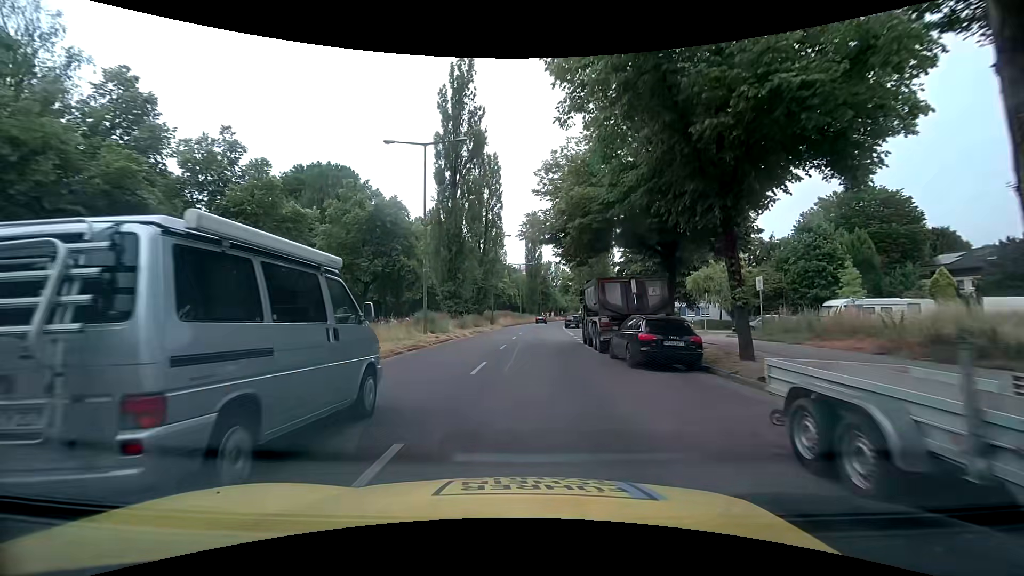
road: secondary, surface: asphalt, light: Day
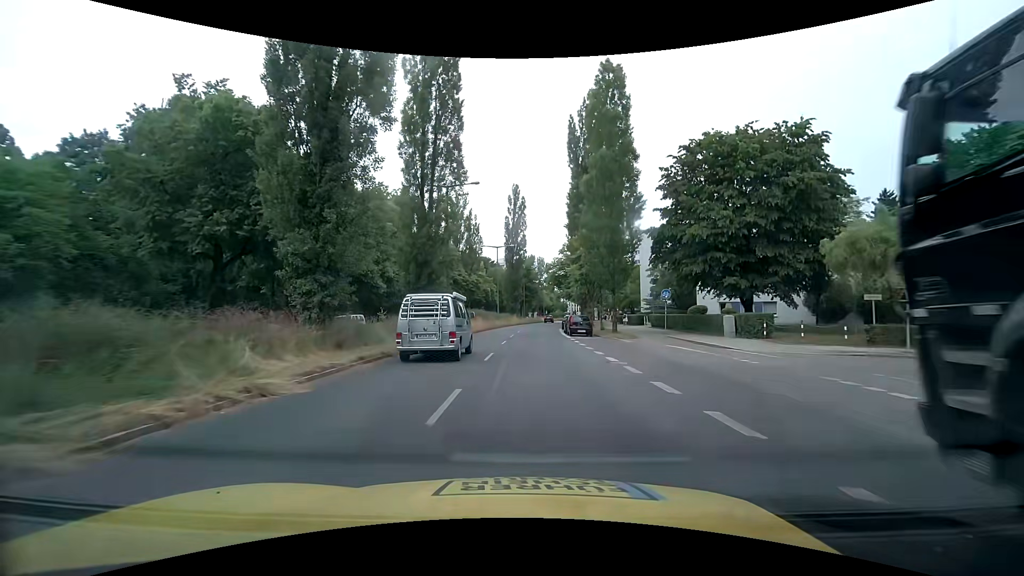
(-0.2, +23.1) m; +1°
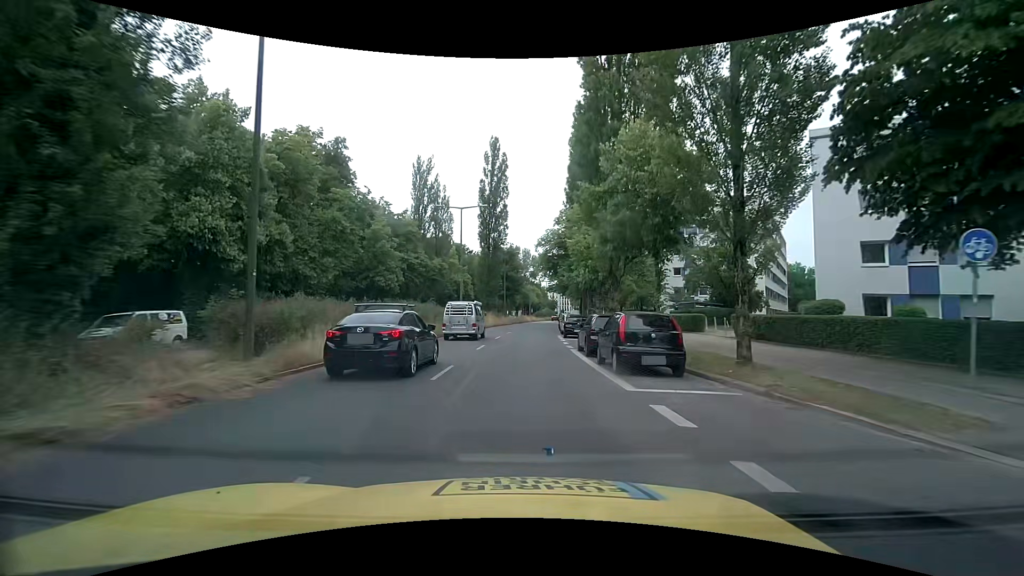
(+0.7, +23.1) m; +2°
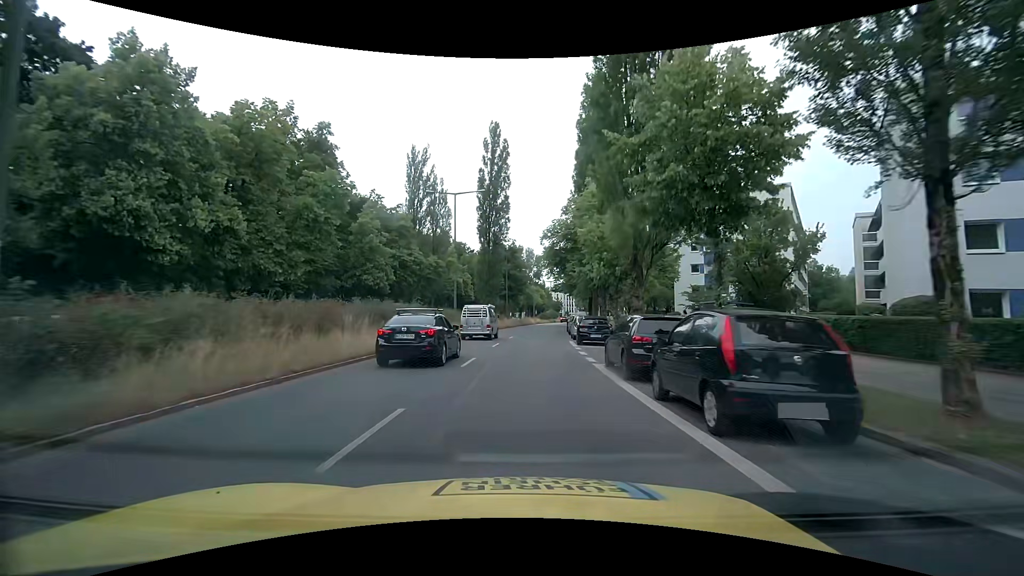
(0.0, +5.8) m; 0°
